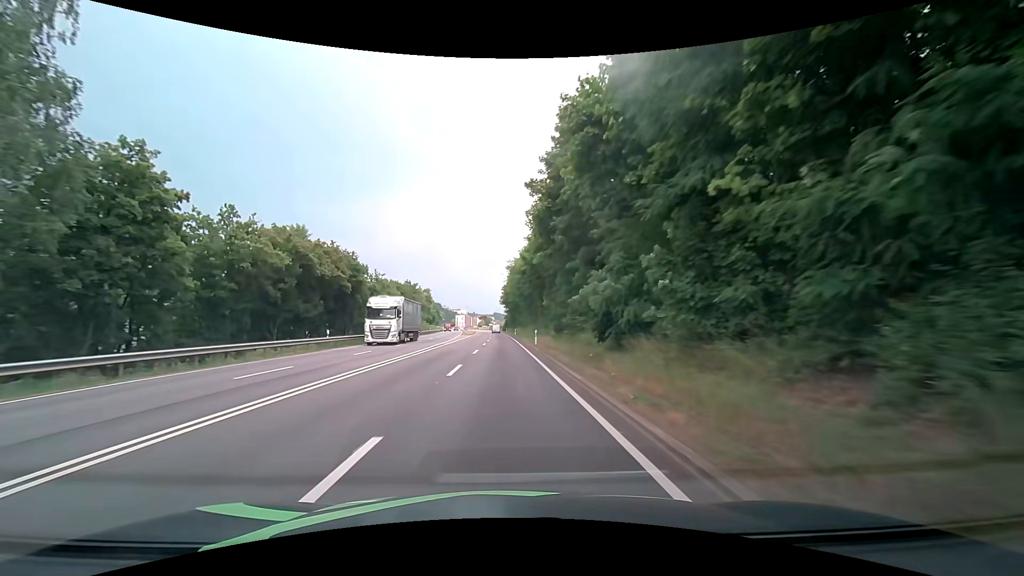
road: primary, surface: asphalt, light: Day
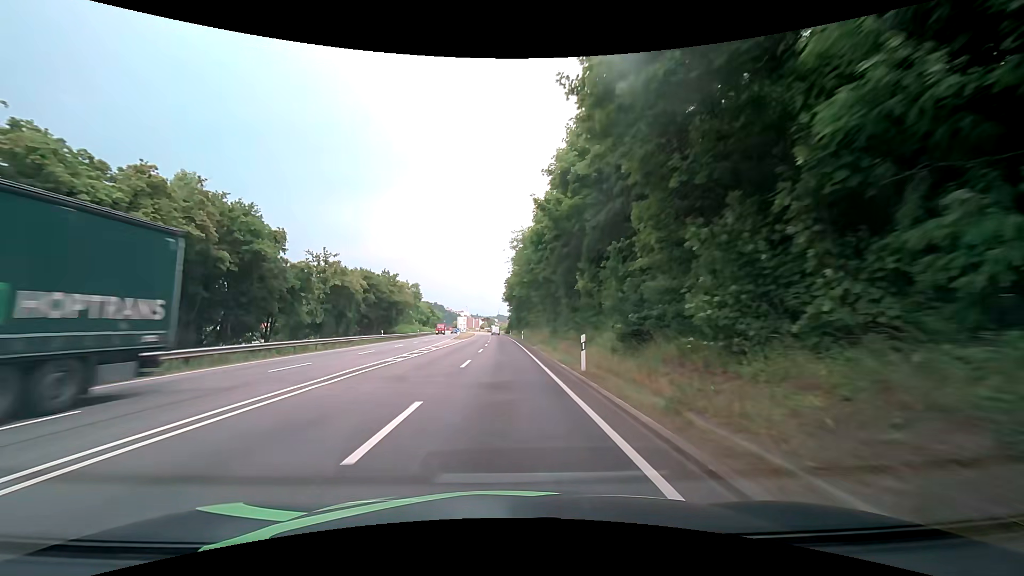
(0.0, +21.1) m; -1°
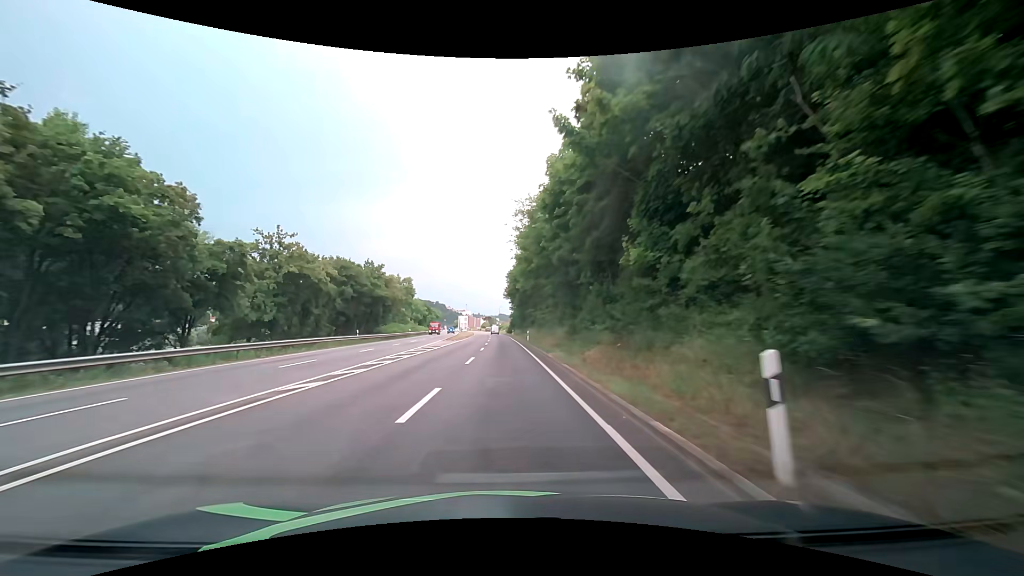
(0.0, +10.6) m; 0°
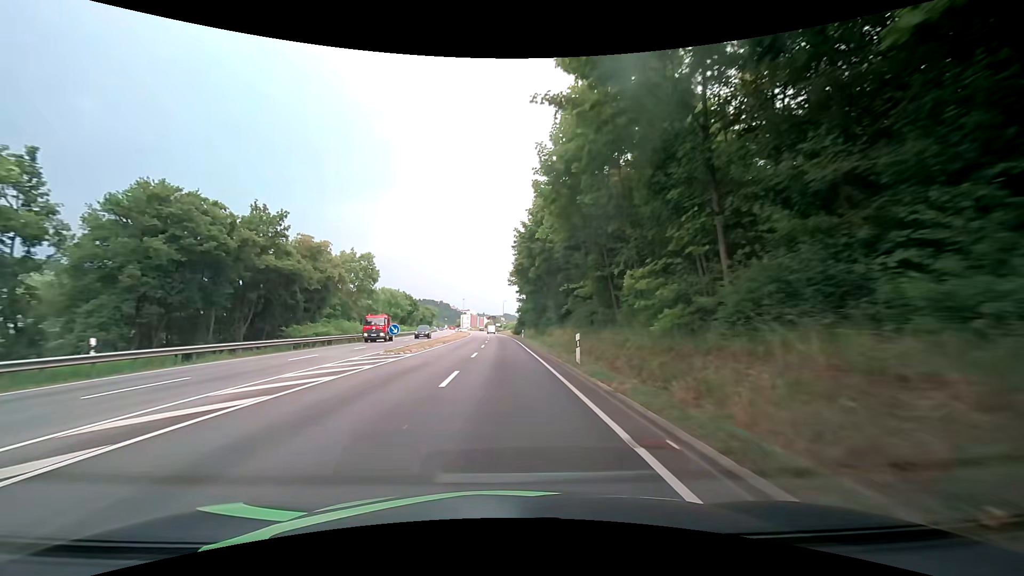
(-0.5, +31.8) m; -1°
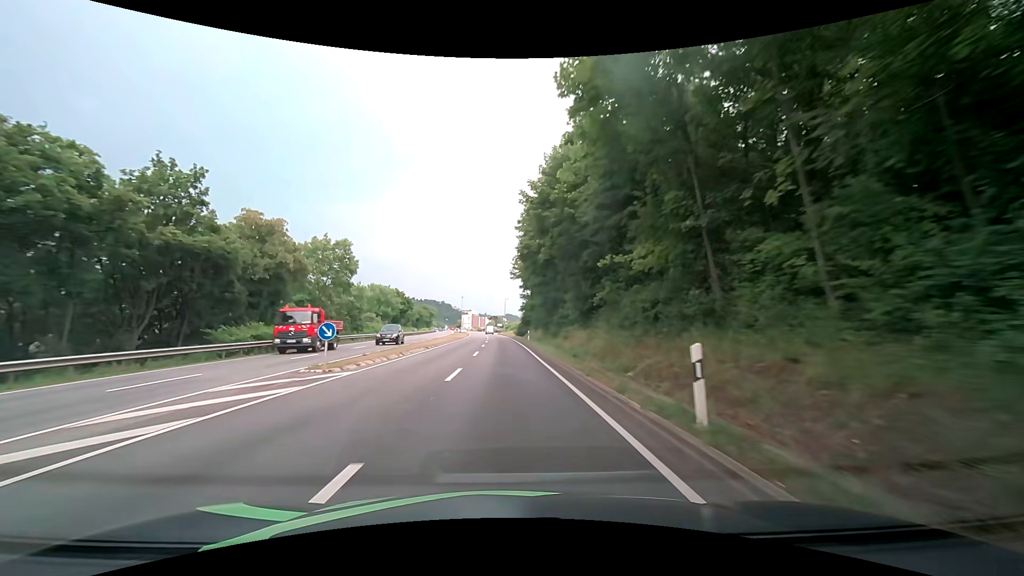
(0.0, +10.6) m; 0°
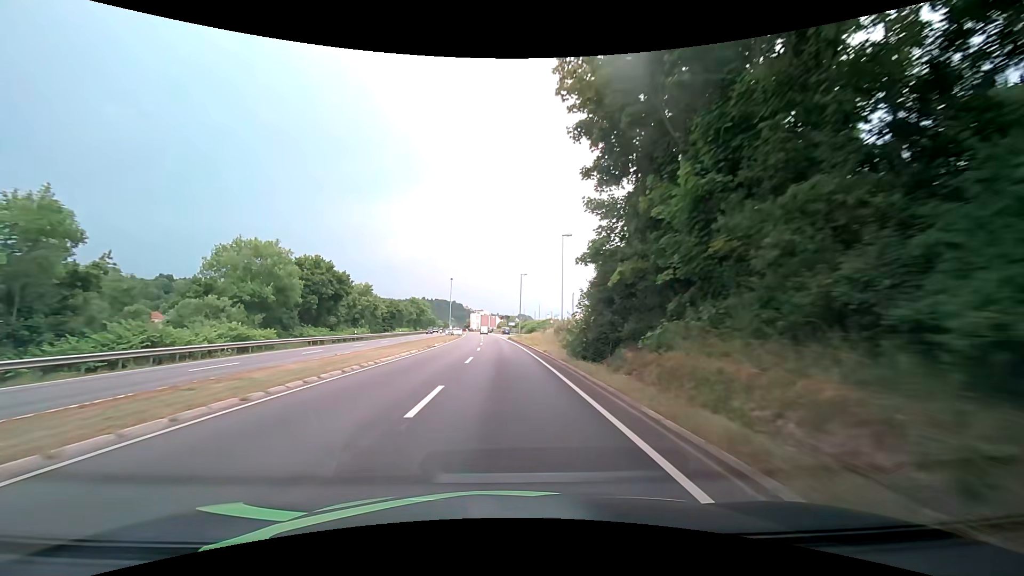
(-0.5, +53.5) m; -1°
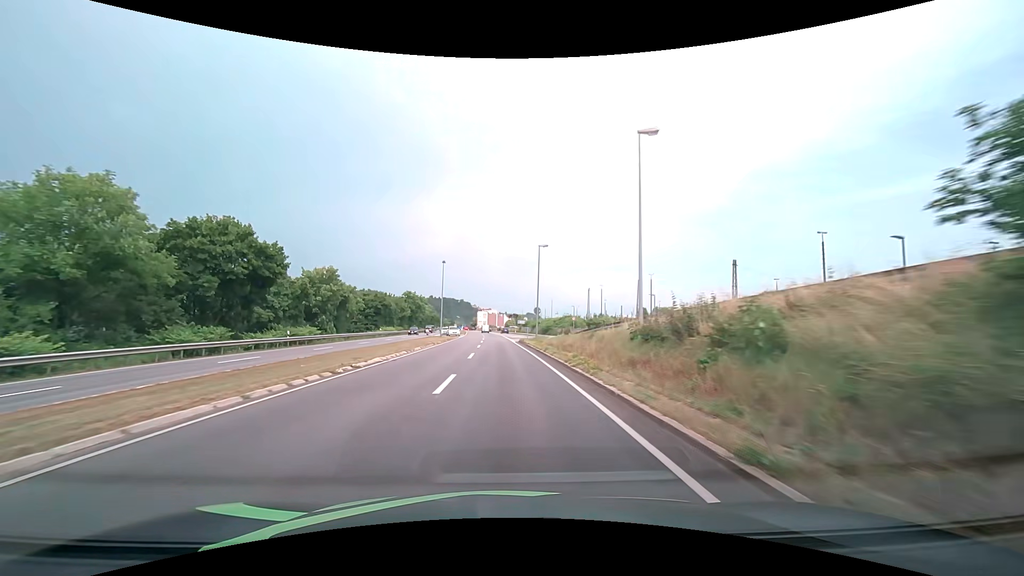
(-0.2, +21.4) m; -1°
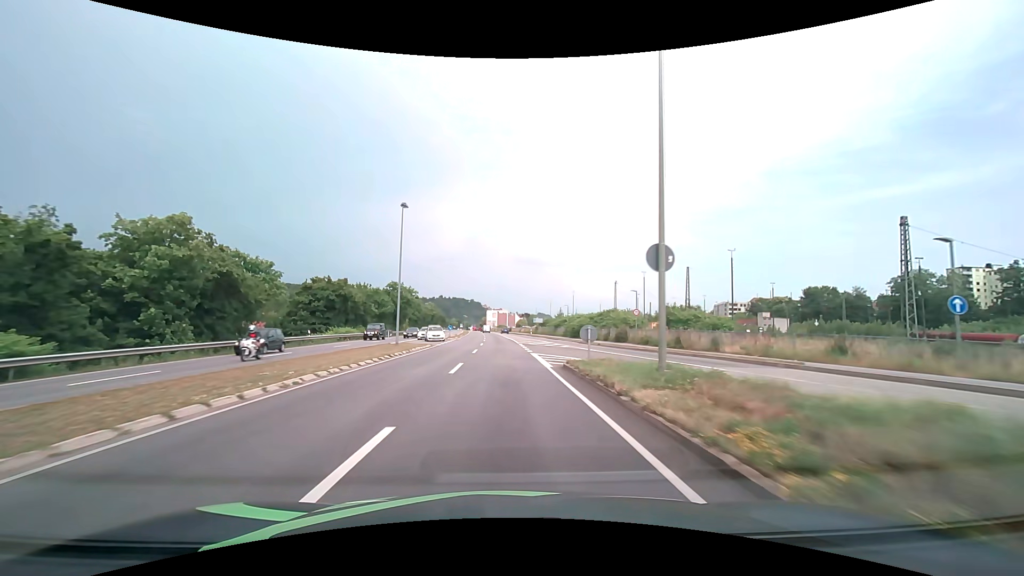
(-0.5, +31.6) m; -1°
(0, +10) (0, +20) (0, +30) (-1, +40) (-1, +50) (-1, +60) (-2, +70) (-2, +80) (-3, +90) (-3, +100) m
